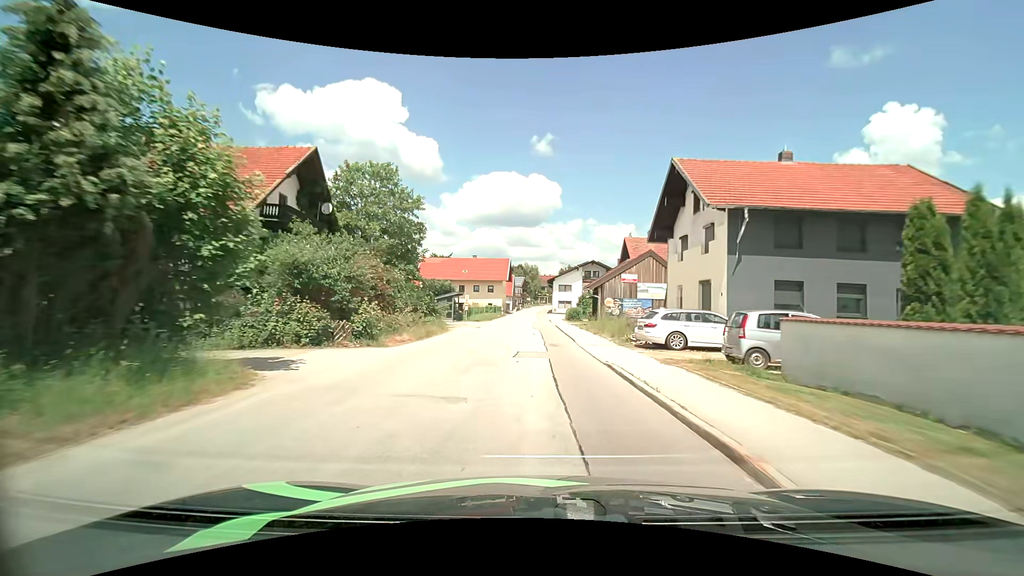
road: tertiary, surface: asphalt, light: Day
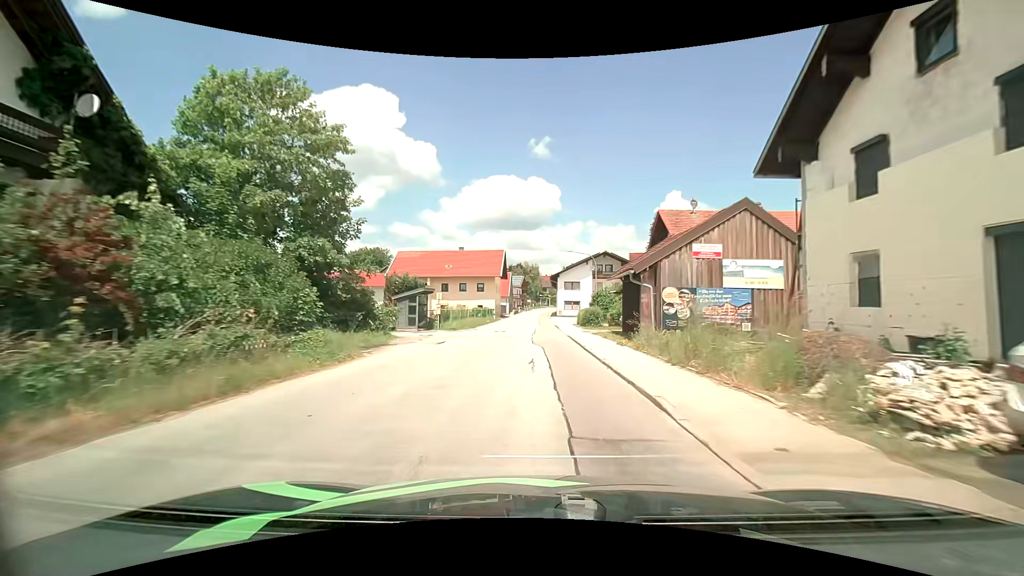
(0.0, +15.1) m; 0°
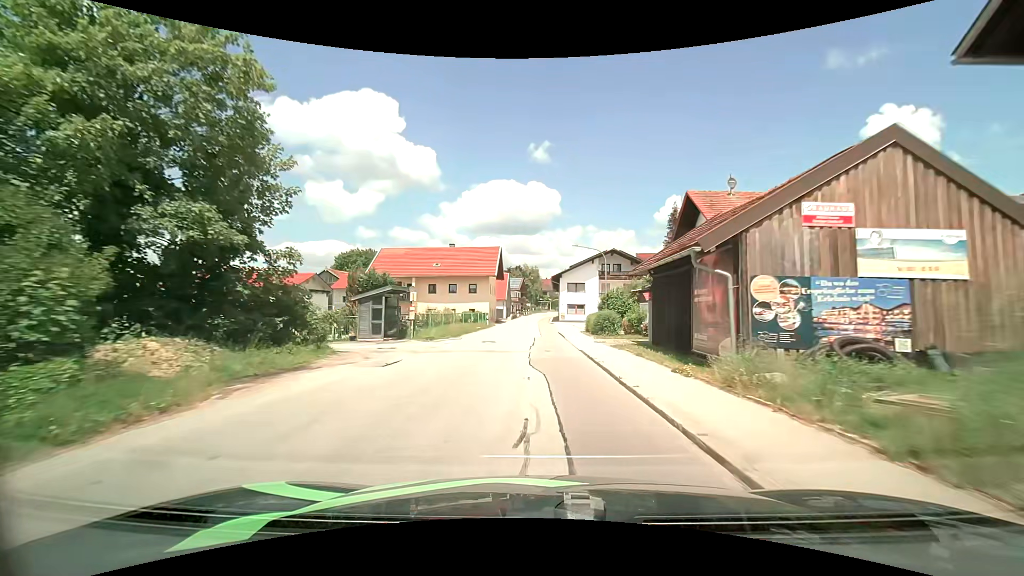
(0.0, +7.5) m; 0°
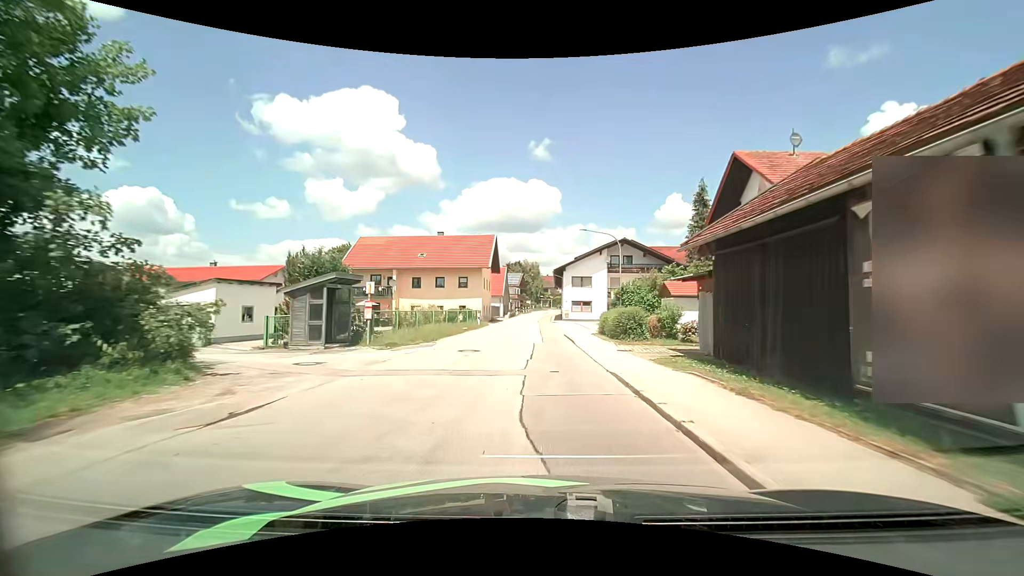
(0.0, +7.5) m; 0°
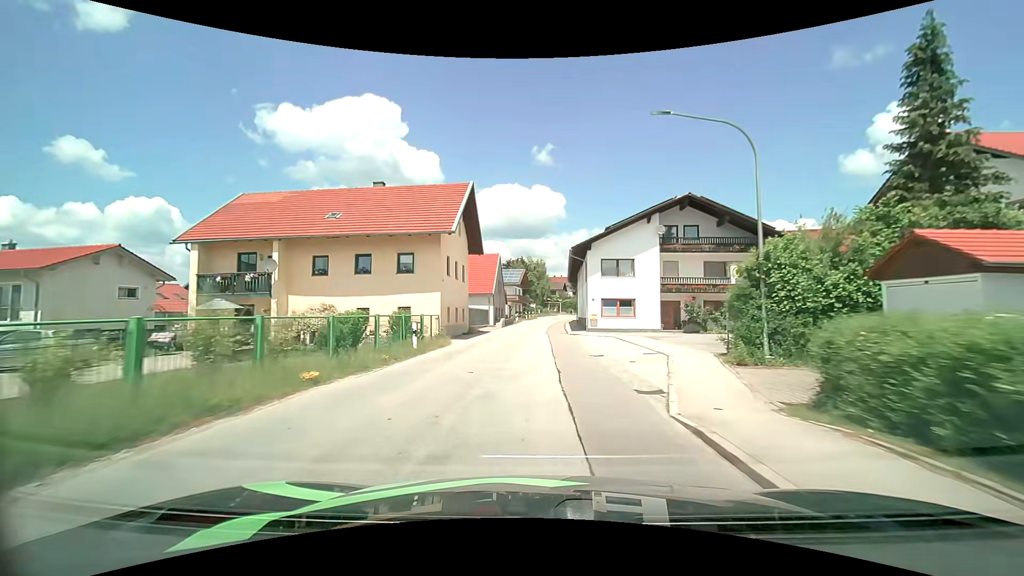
(-0.1, +22.4) m; -1°
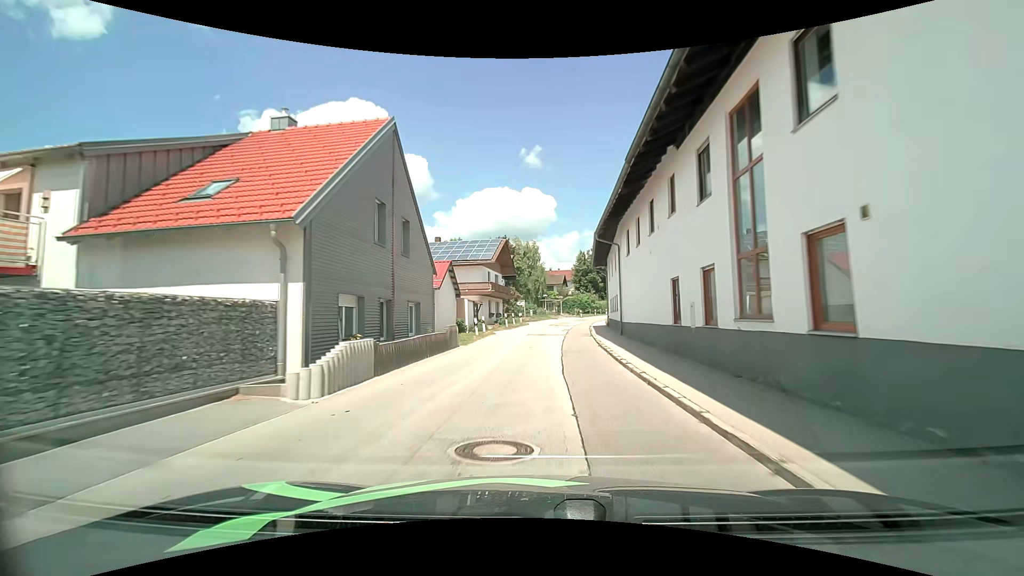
(+0.1, +35.9) m; +1°
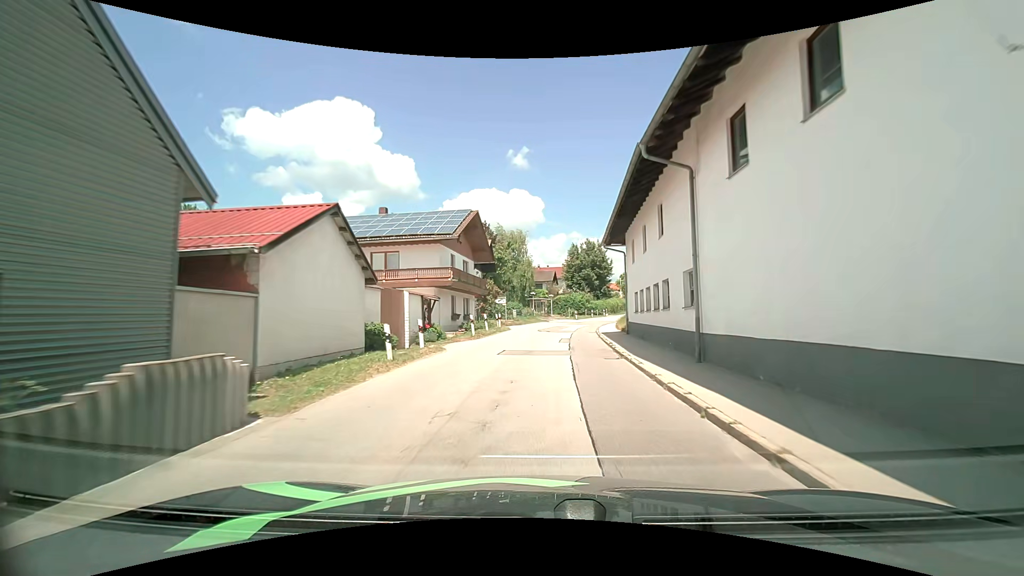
(-0.1, +13.9) m; 0°
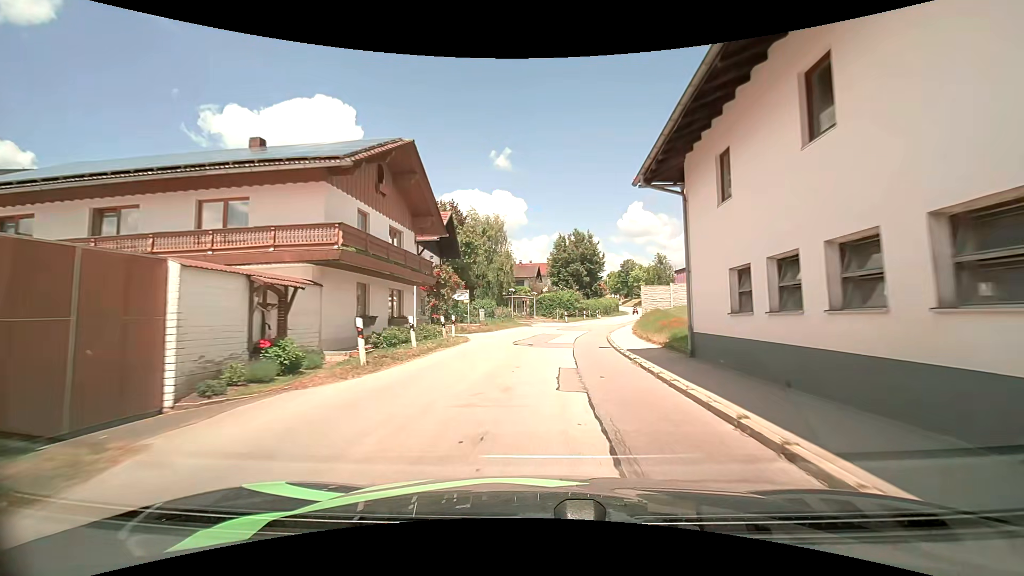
(+0.2, +14.0) m; +2°
(0, +10) (+1, +20) (+2, +30) (+5, +40) (+7, +49) (+10, +59) (+13, +68) (+16, +78) (+19, +87) (+22, +97) m
